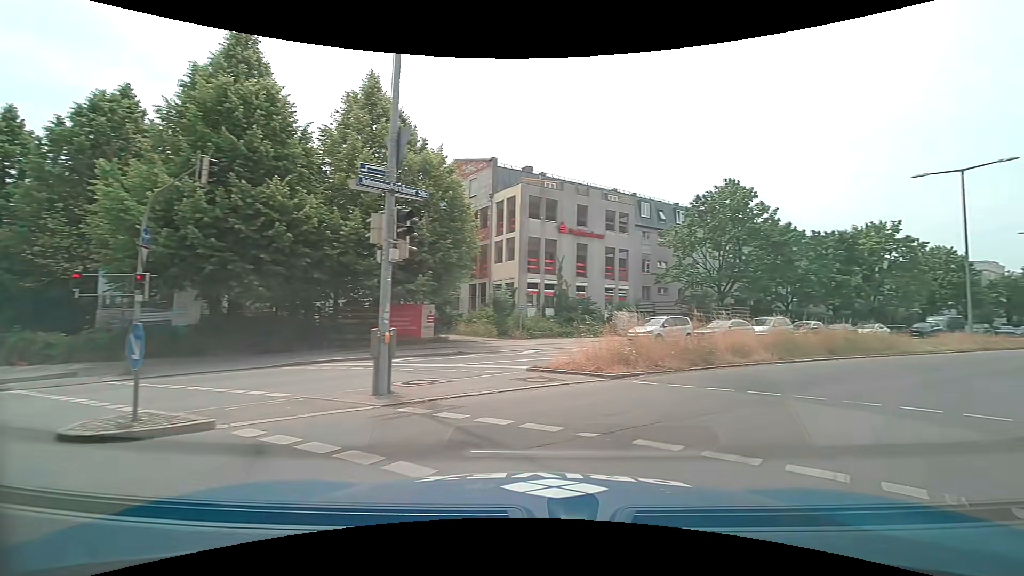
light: Day
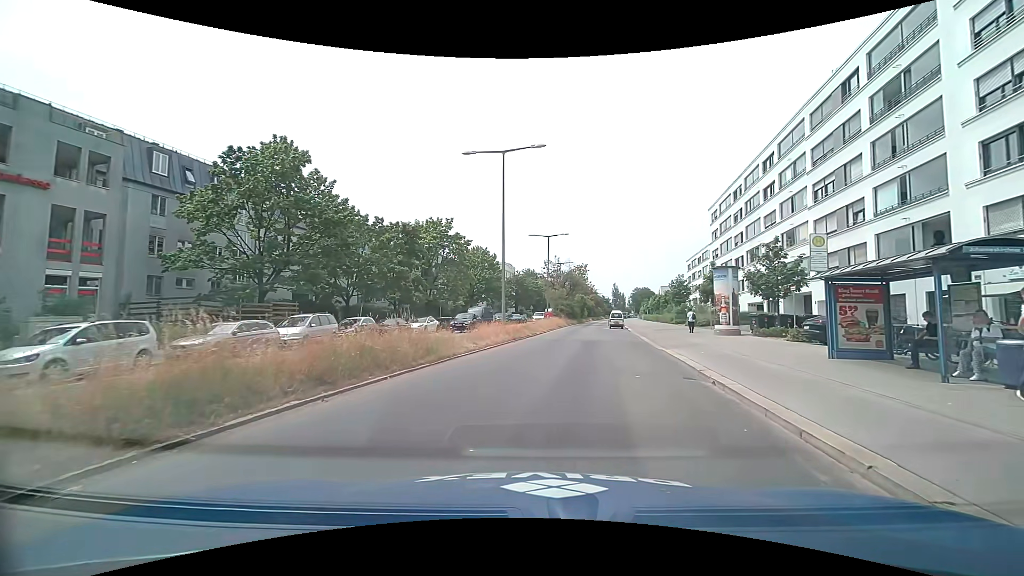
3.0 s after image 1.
(+5.6, +9.9) m; +45°
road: secondary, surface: asphalt
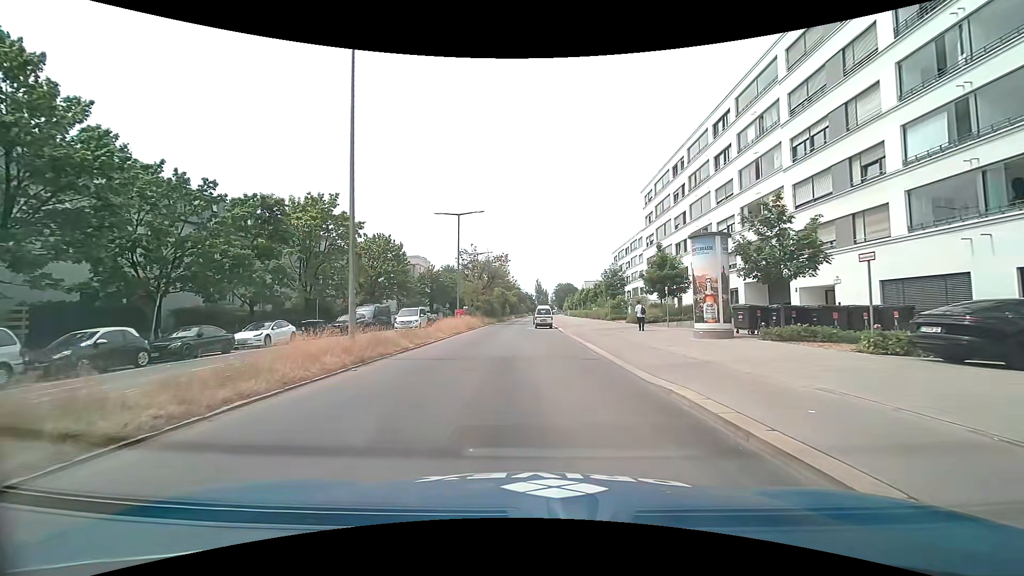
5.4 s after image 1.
(+1.2, +11.9) m; +8°
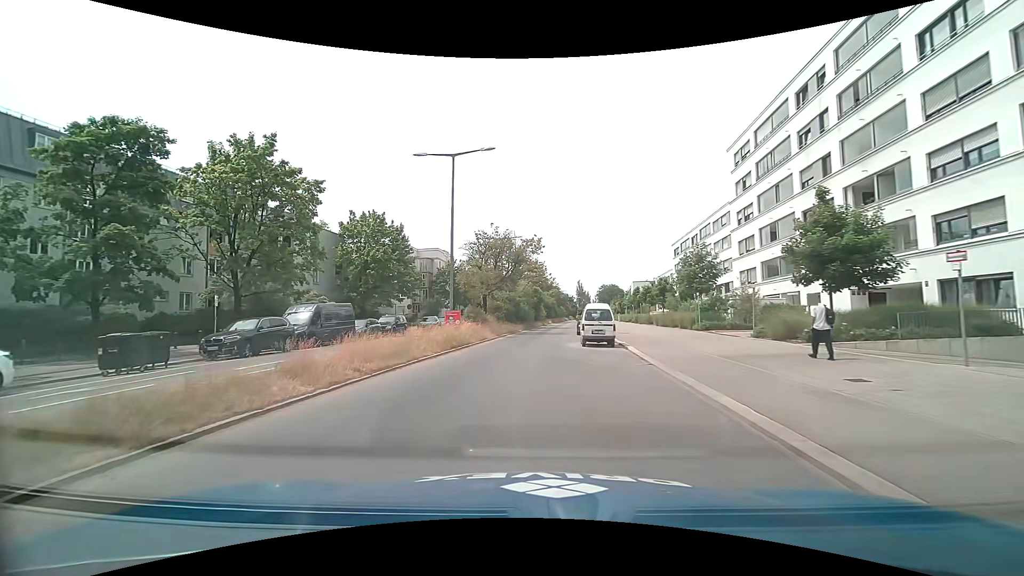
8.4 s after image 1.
(0.0, +19.0) m; -4°
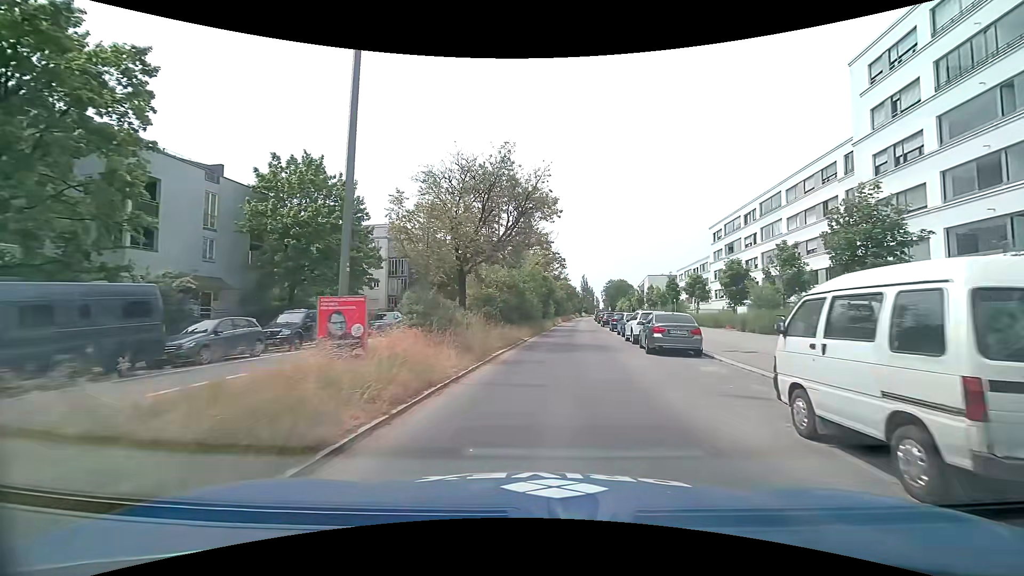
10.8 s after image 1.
(-0.9, +18.1) m; +2°
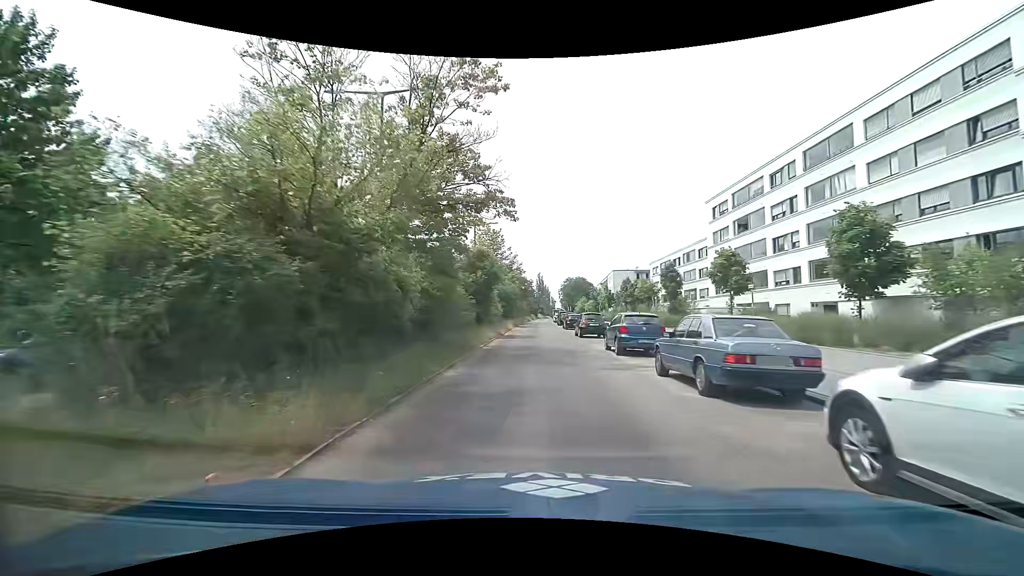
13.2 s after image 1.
(+0.6, +21.2) m; +3°
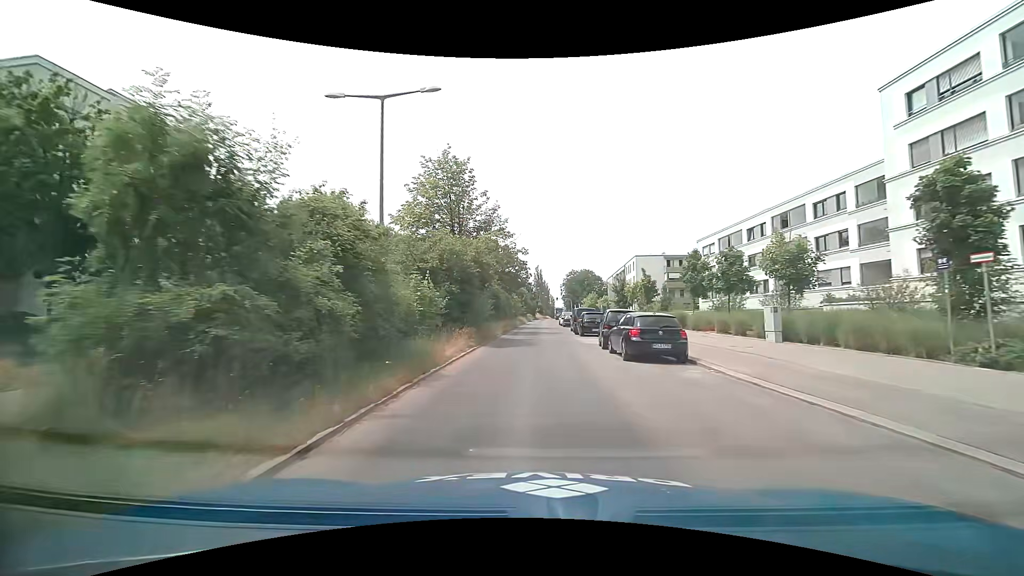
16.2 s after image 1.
(0.0, +30.8) m; 0°
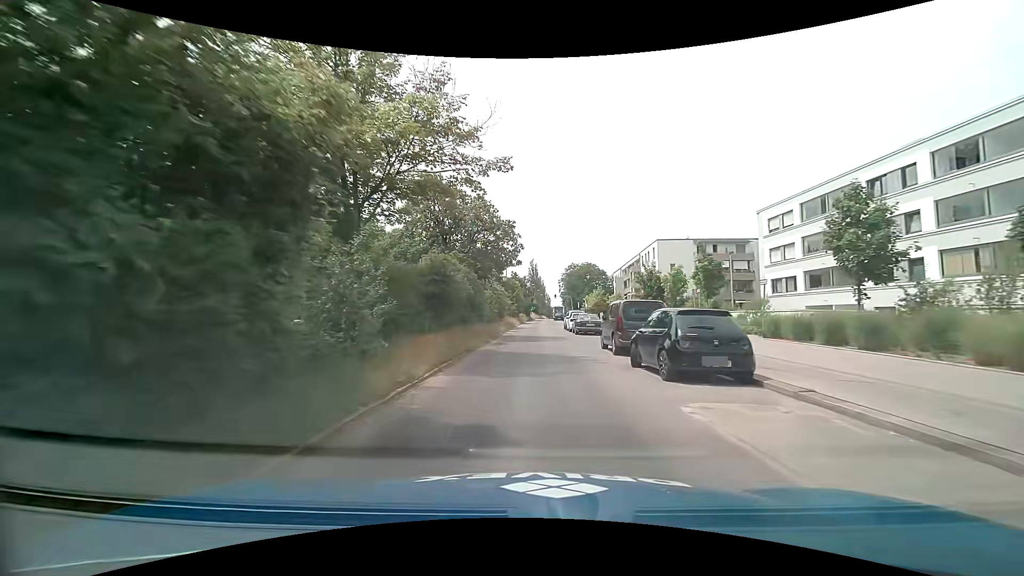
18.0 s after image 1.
(0.0, +20.6) m; +1°
(0, +10) (0, +20) (0, +30) (0, +40) (0, +50) (0, +60) (0, +70) (+1, +80) (+1, +90) (+1, +100) m
